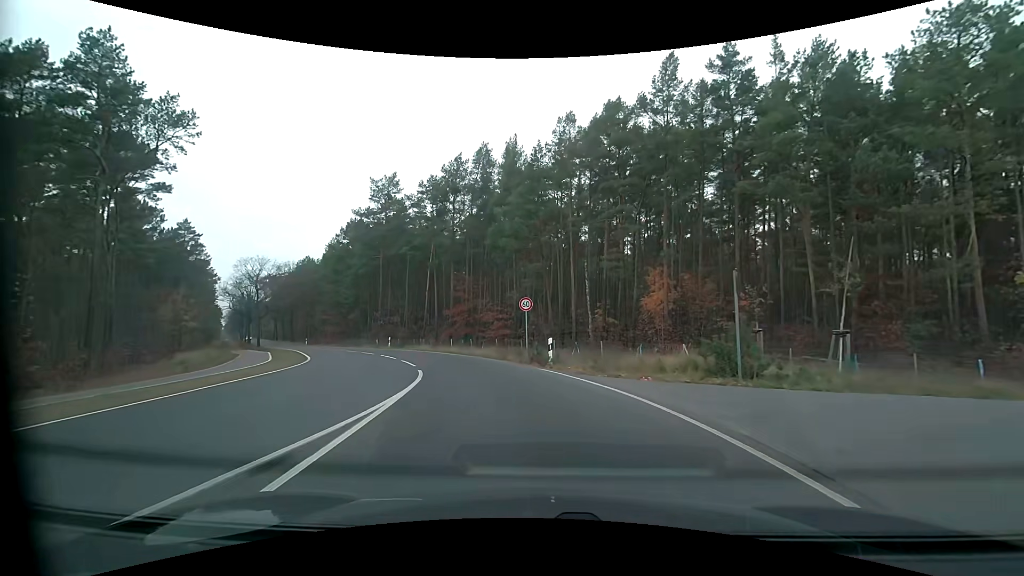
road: tertiary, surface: asphalt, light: Day
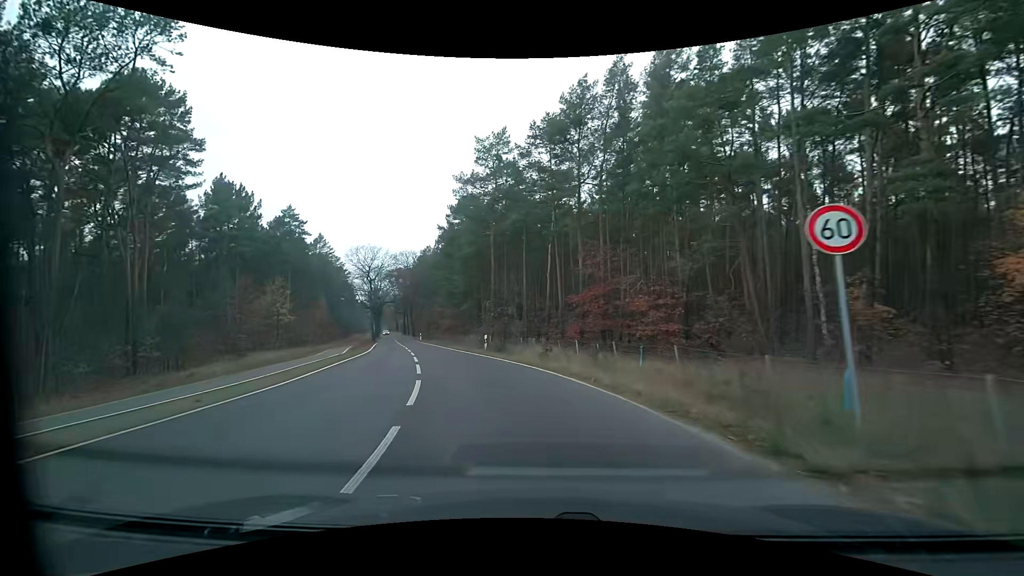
(-1.8, +16.2) m; -16°
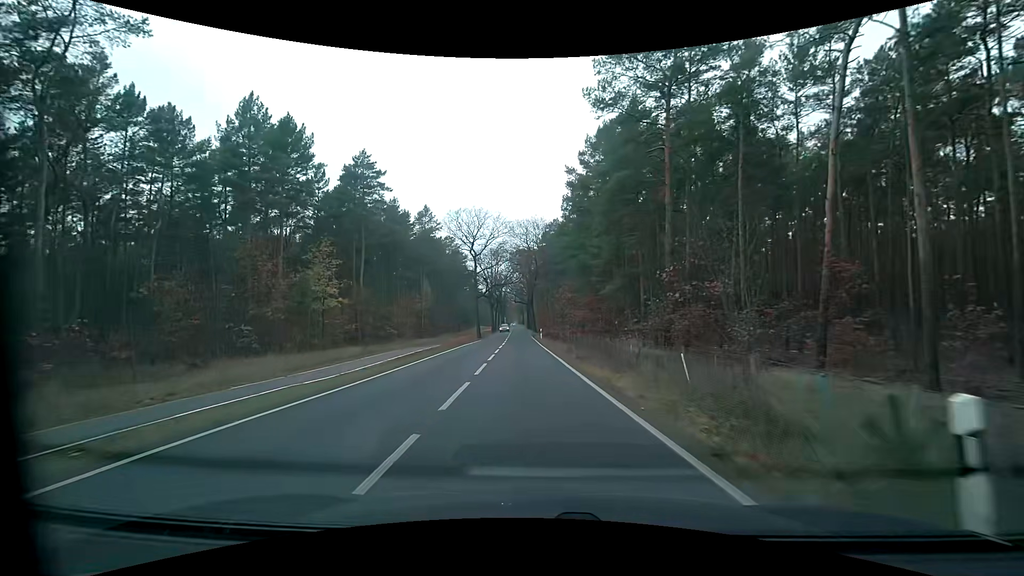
(-4.1, +24.9) m; -14°
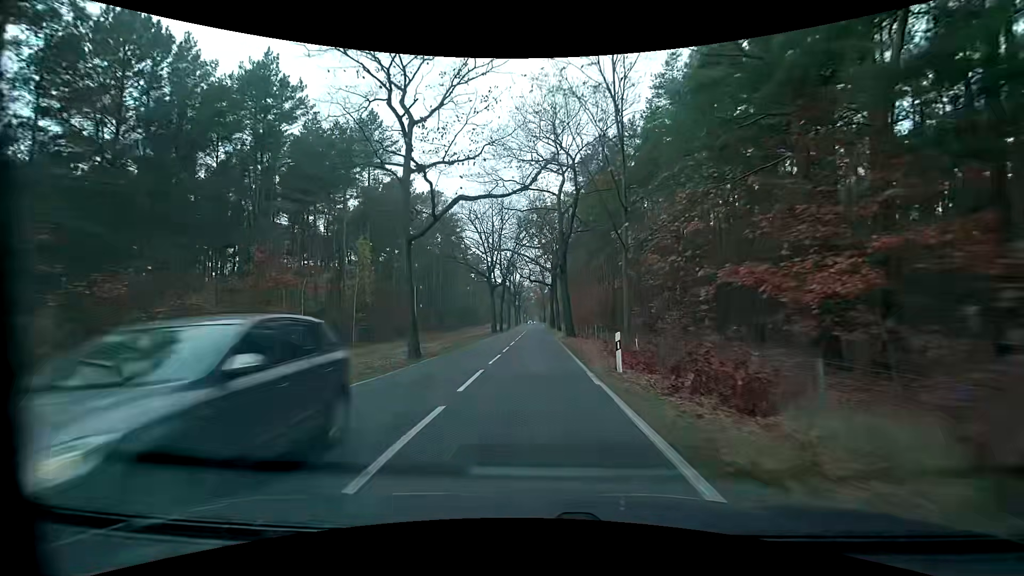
(-1.5, +40.6) m; -3°
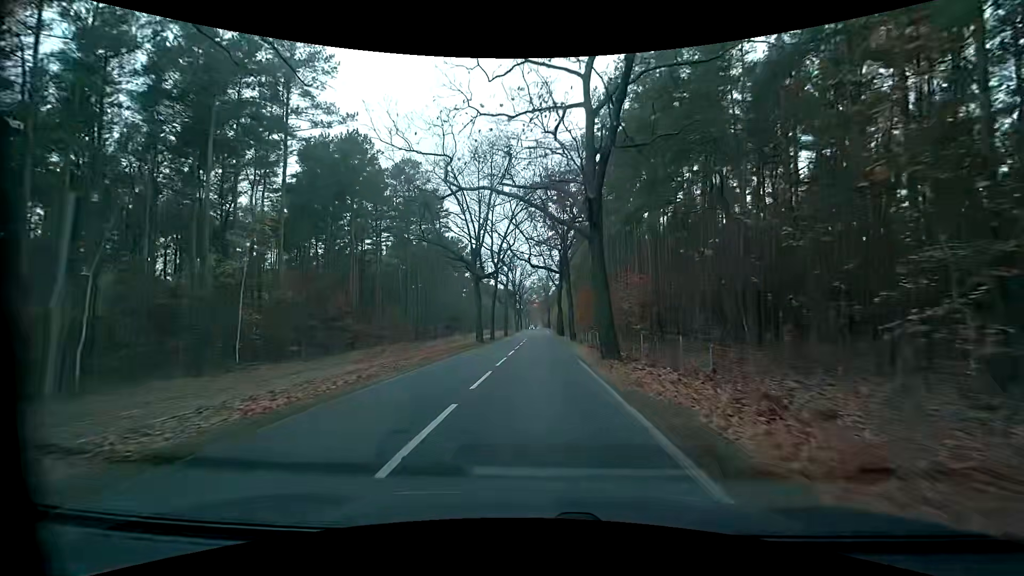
(-0.1, +17.6) m; 0°
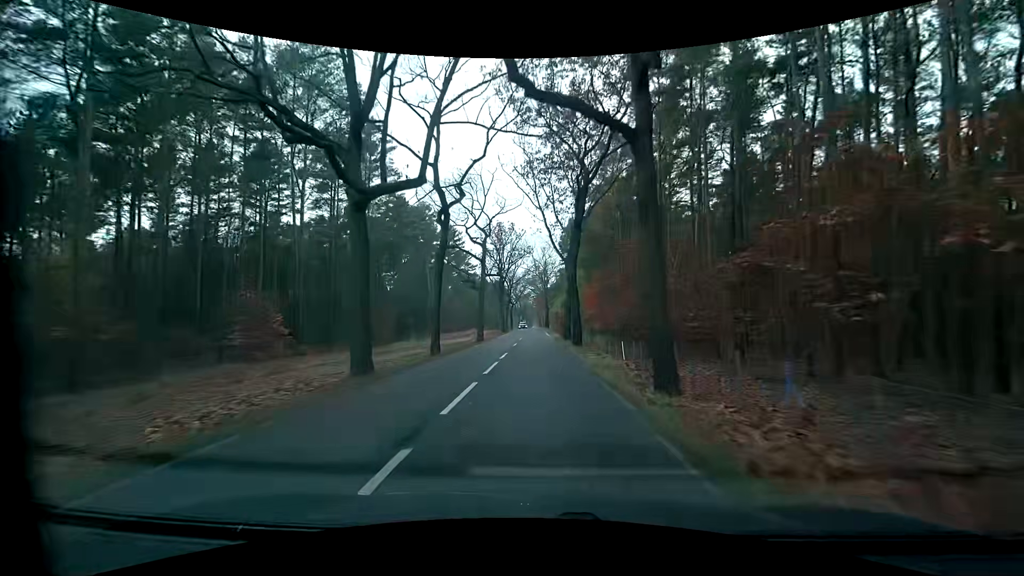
(+0.1, +27.2) m; +1°
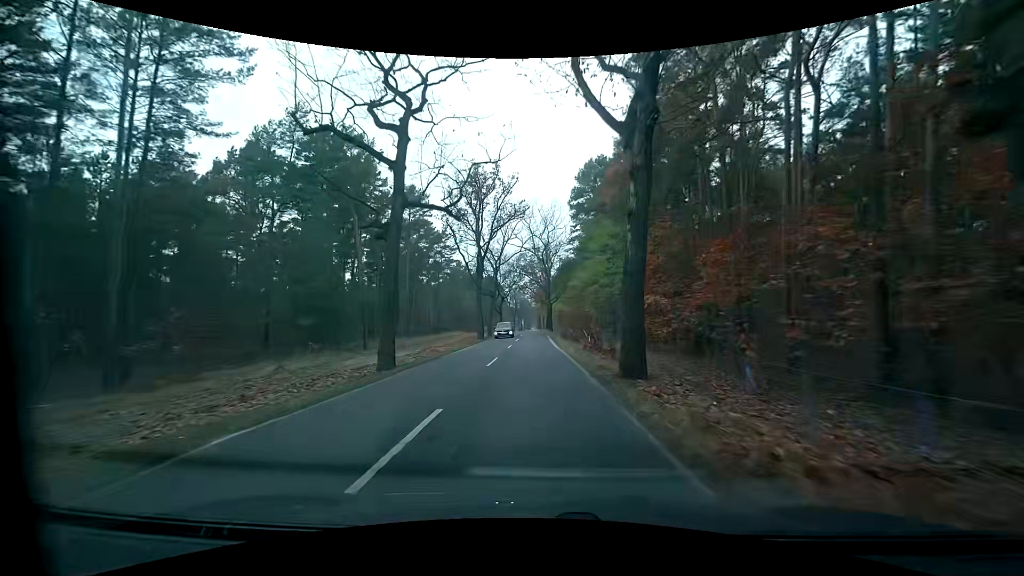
(-0.1, +27.5) m; 0°
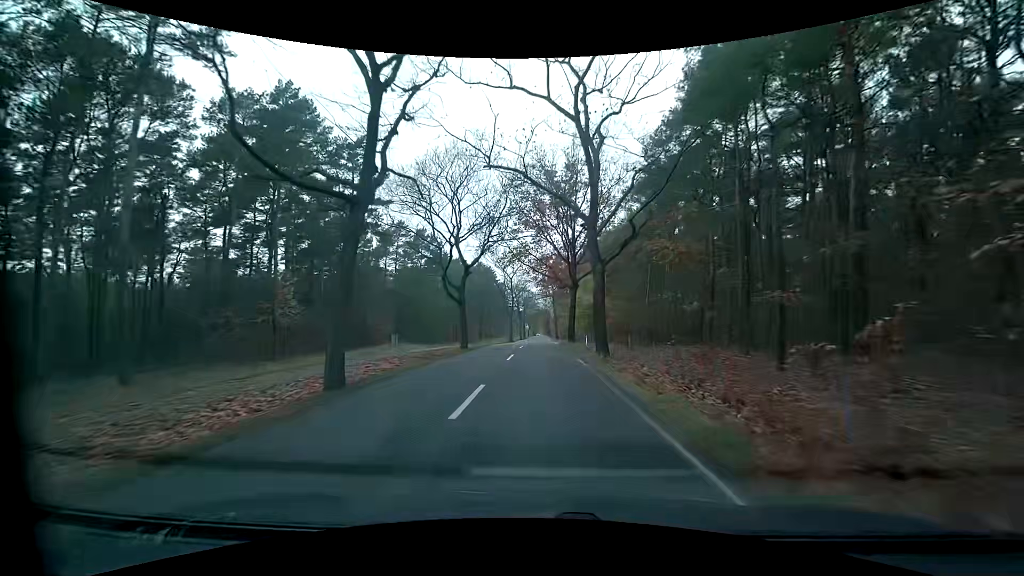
(-0.5, +45.2) m; 0°
(0, +10) (0, +20) (0, +30) (0, +40) (0, +50) (0, +60) (0, +70) (0, +80) (0, +90) (0, +100) m
